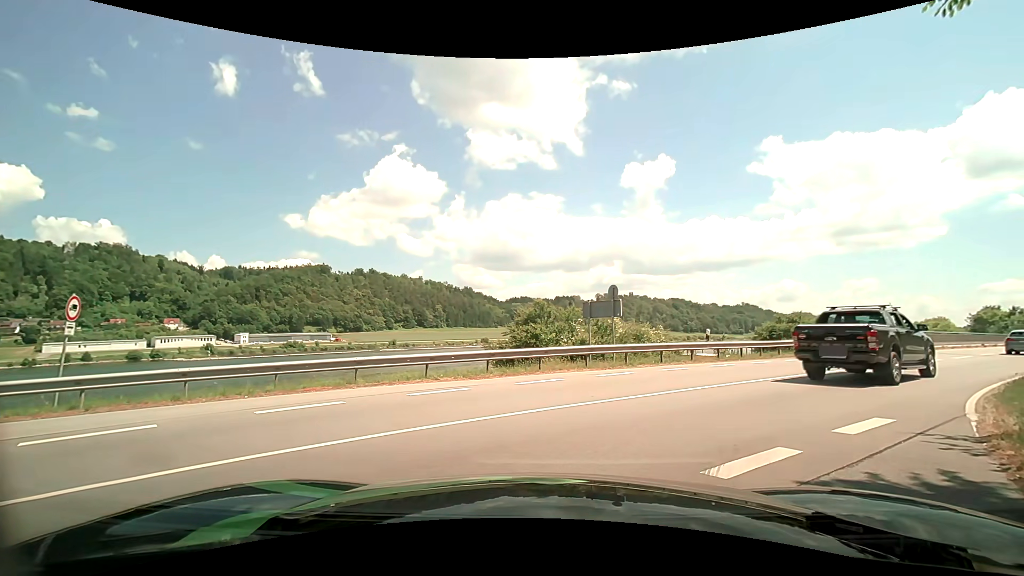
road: primary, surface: asphalt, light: Day
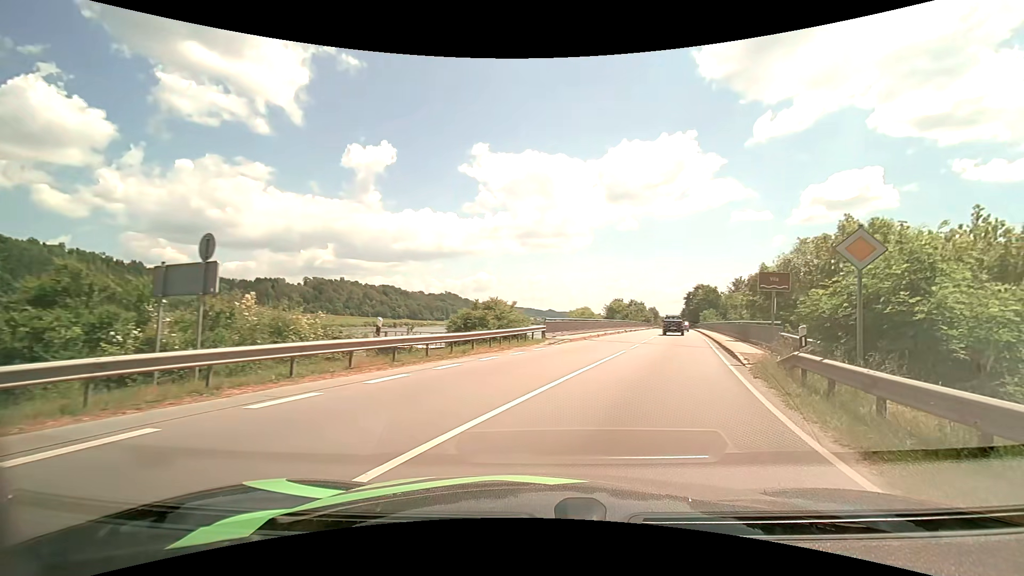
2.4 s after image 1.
(+2.3, +8.9) m; +29°
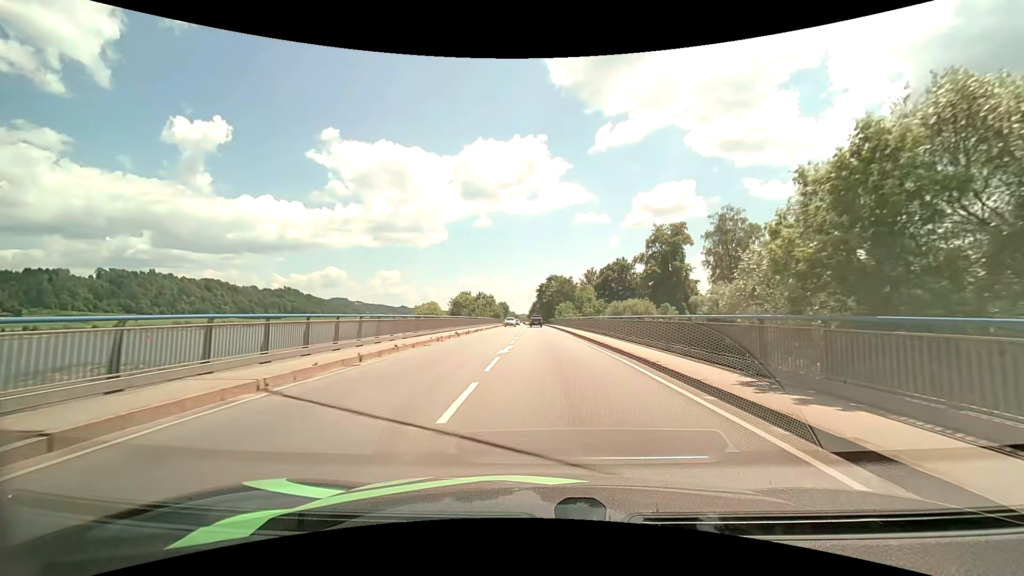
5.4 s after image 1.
(+5.6, +24.0) m; +18°
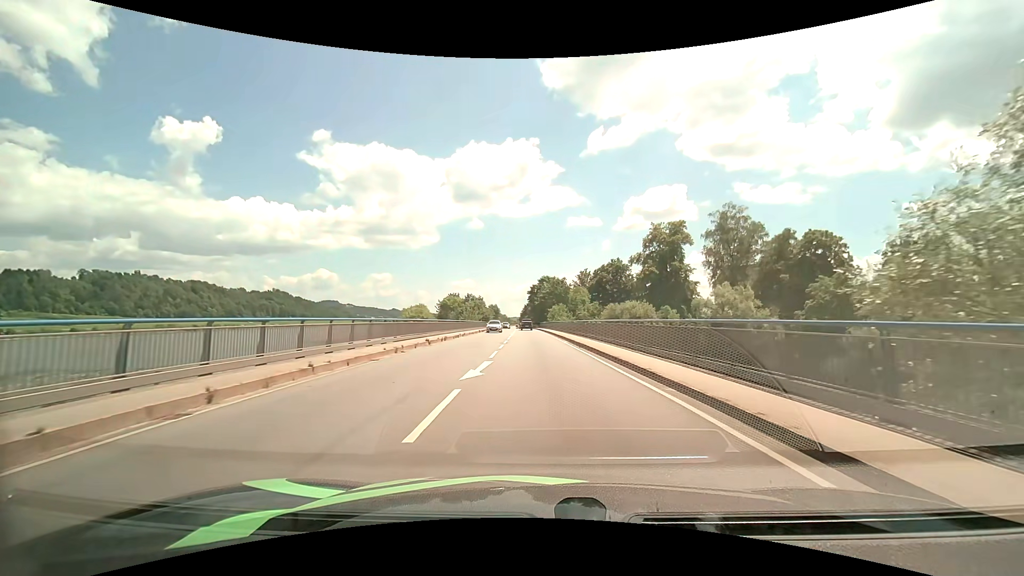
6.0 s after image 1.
(+0.1, +6.5) m; +1°
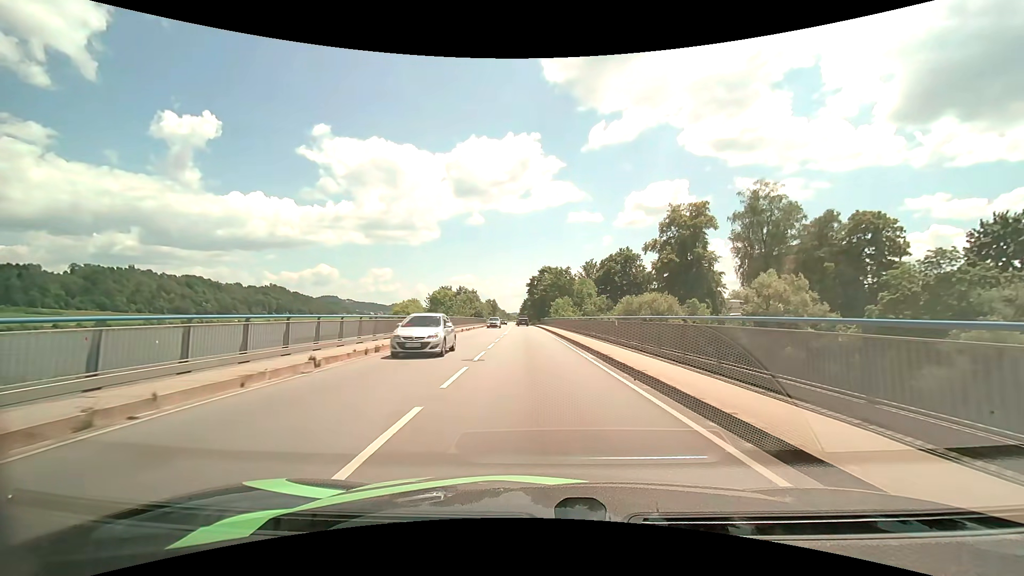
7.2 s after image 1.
(0.0, +14.3) m; 0°
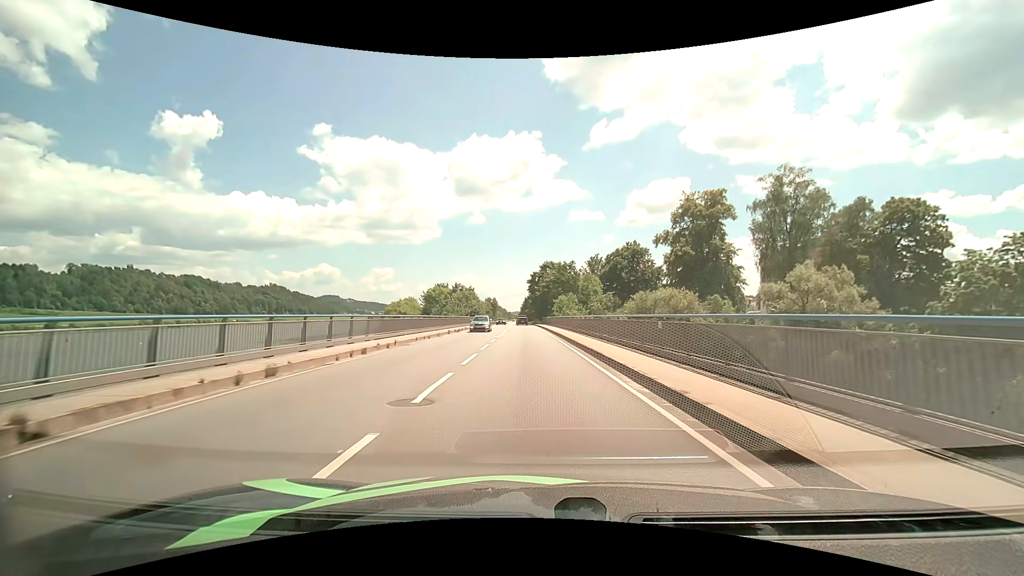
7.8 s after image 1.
(0.0, +7.8) m; 0°
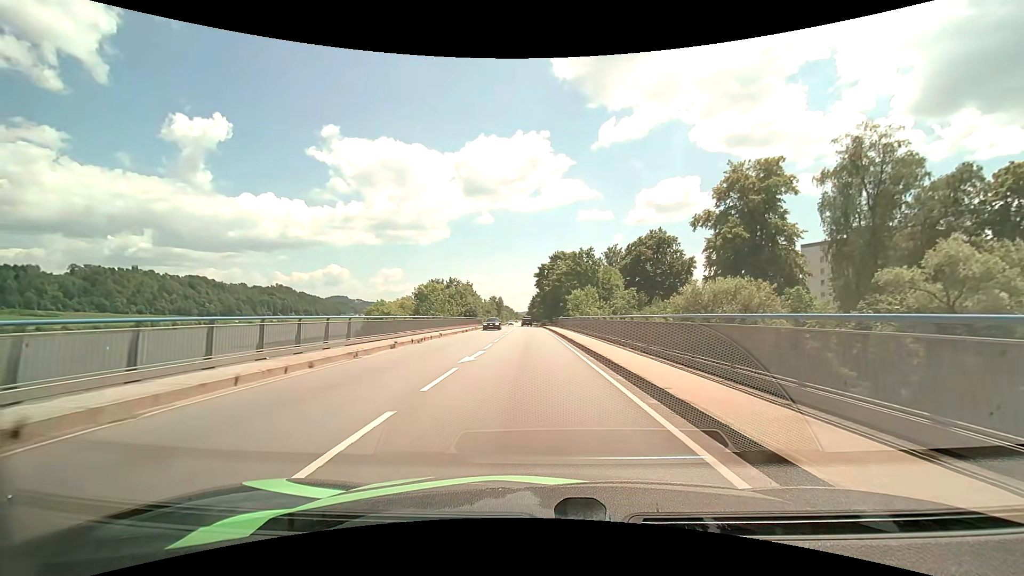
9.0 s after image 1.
(-0.1, +16.8) m; -1°
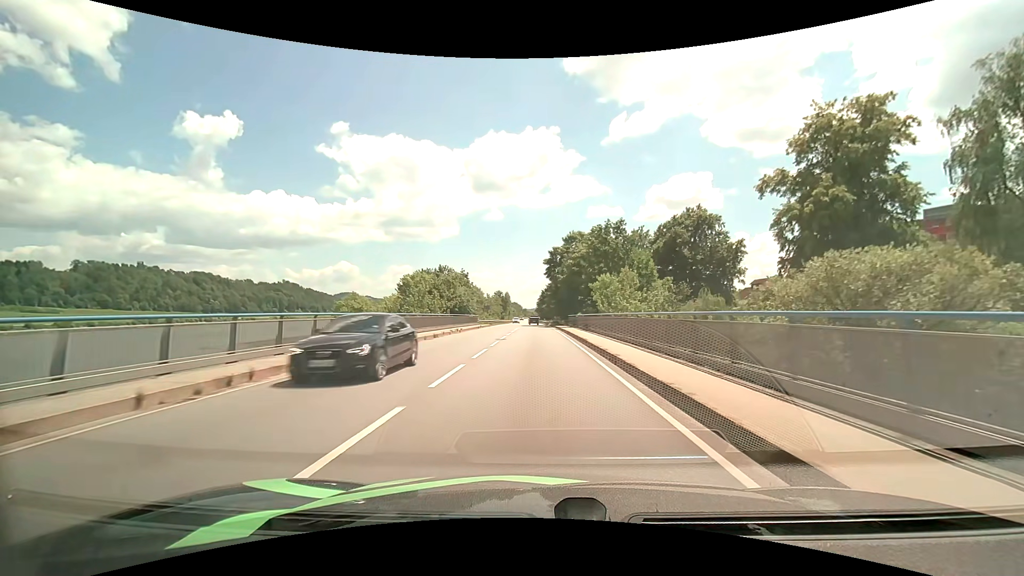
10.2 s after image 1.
(-0.2, +18.1) m; -1°
(0, +10) (0, +20) (0, +30) (0, +40) (0, +50) (0, +60) (0, +70) (-1, +80) (-1, +90) (-1, +100) m
